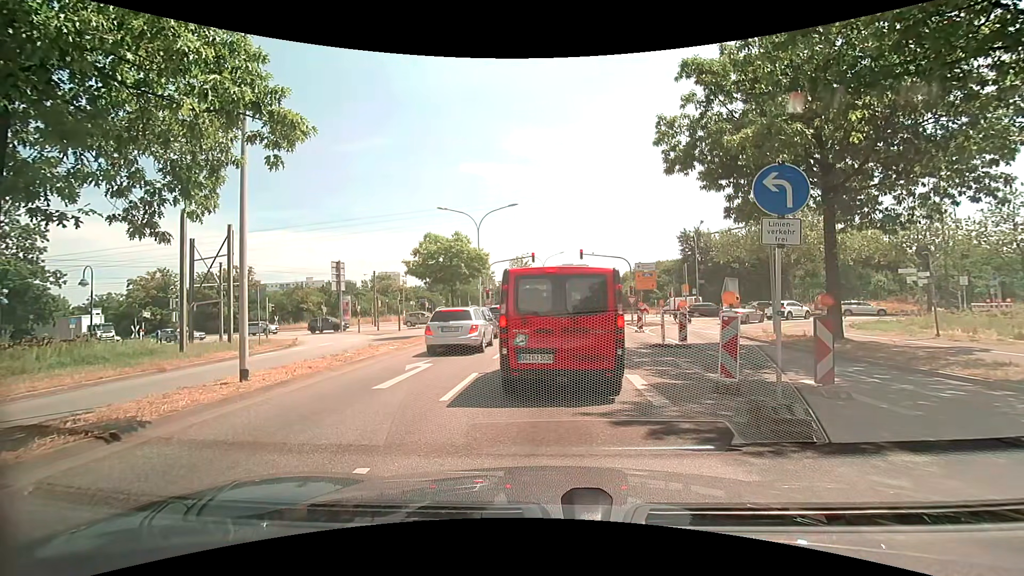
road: secondary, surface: asphalt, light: Day
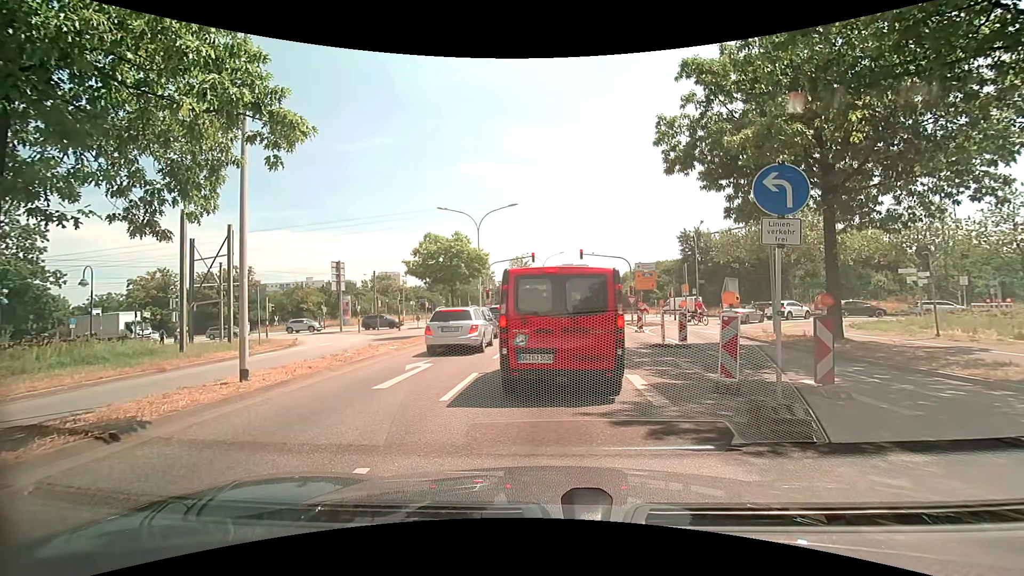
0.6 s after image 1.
(0.0, 0.0) m; 0°
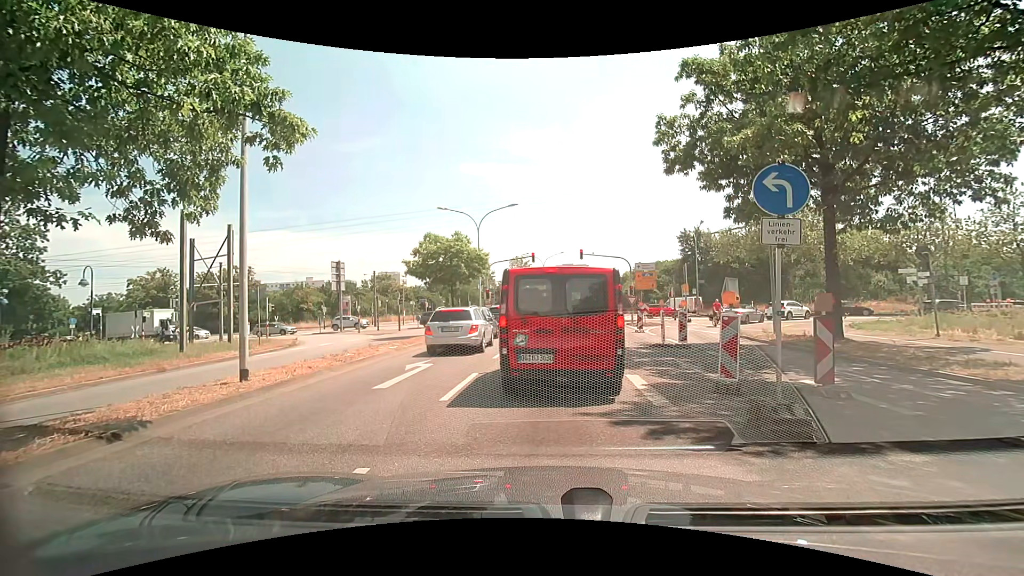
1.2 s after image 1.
(0.0, 0.0) m; 0°
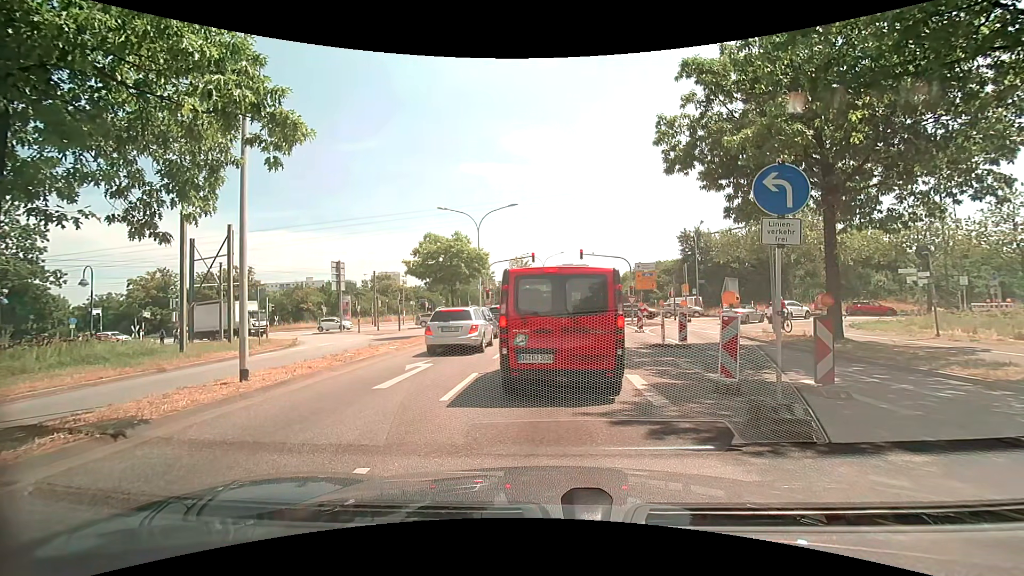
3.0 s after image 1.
(0.0, 0.0) m; 0°
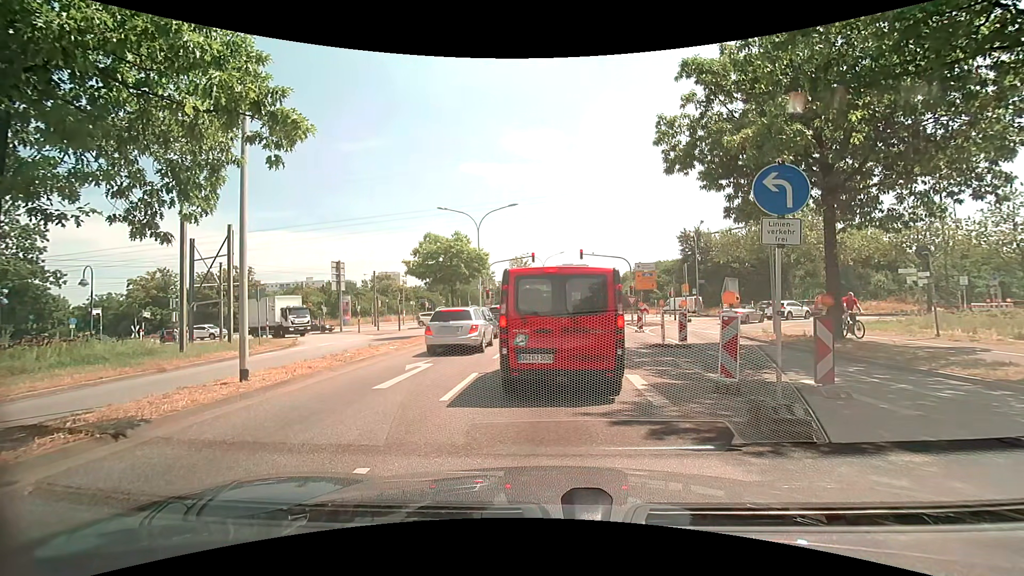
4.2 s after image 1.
(0.0, 0.0) m; 0°
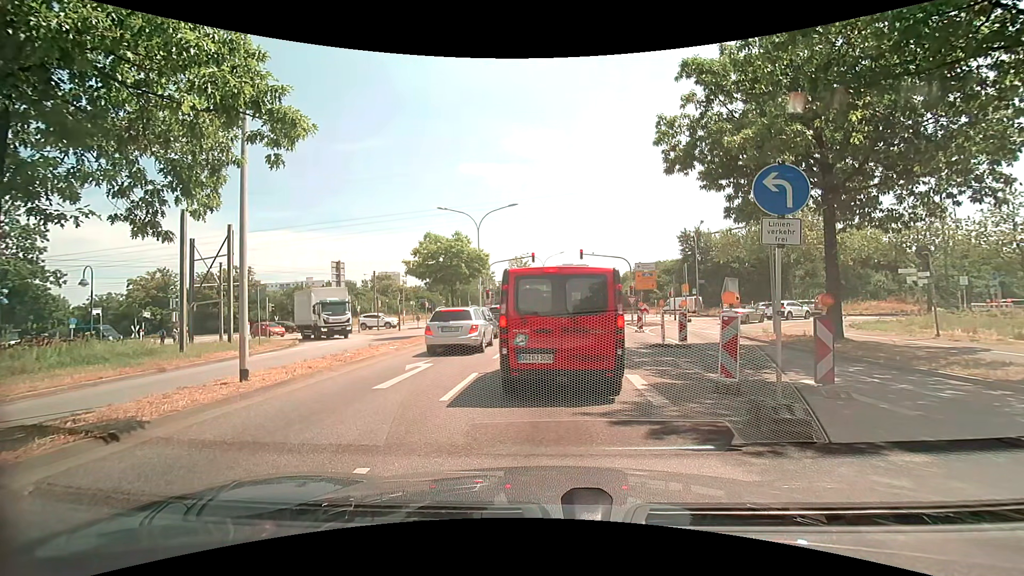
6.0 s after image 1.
(0.0, 0.0) m; 0°
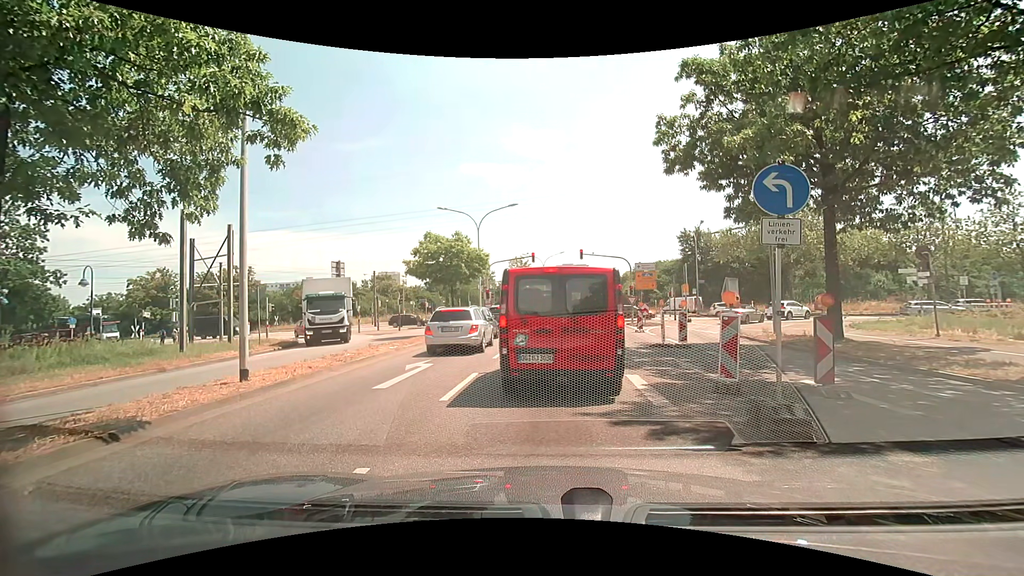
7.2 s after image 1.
(0.0, 0.0) m; 0°
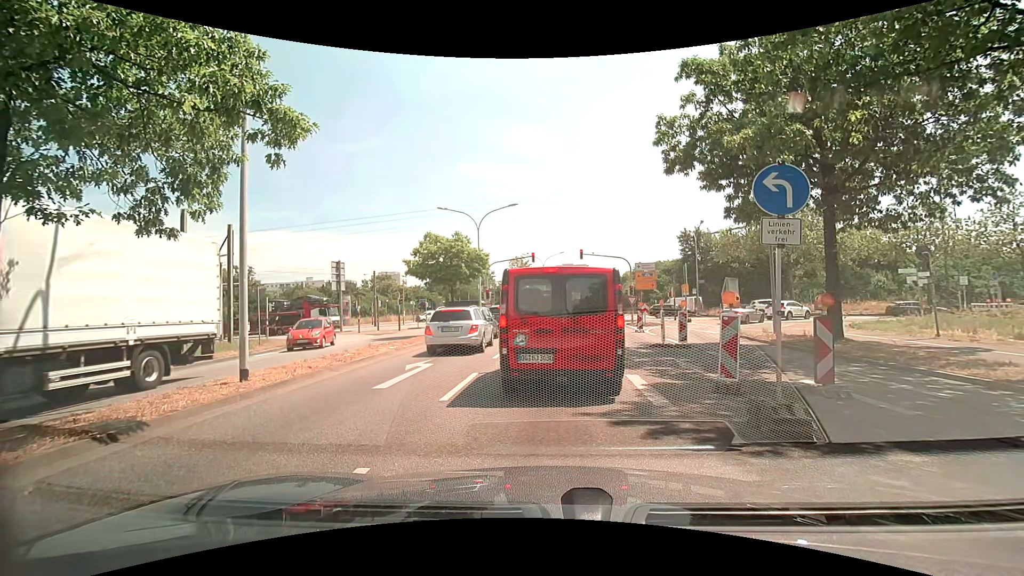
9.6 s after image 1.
(0.0, 0.0) m; 0°
(0, +10) (0, +20) (0, +30) (+1, +40) (+1, +50) (-2, +60) (-7, +68) (-16, +72) (-26, +74) (-36, +75) m
